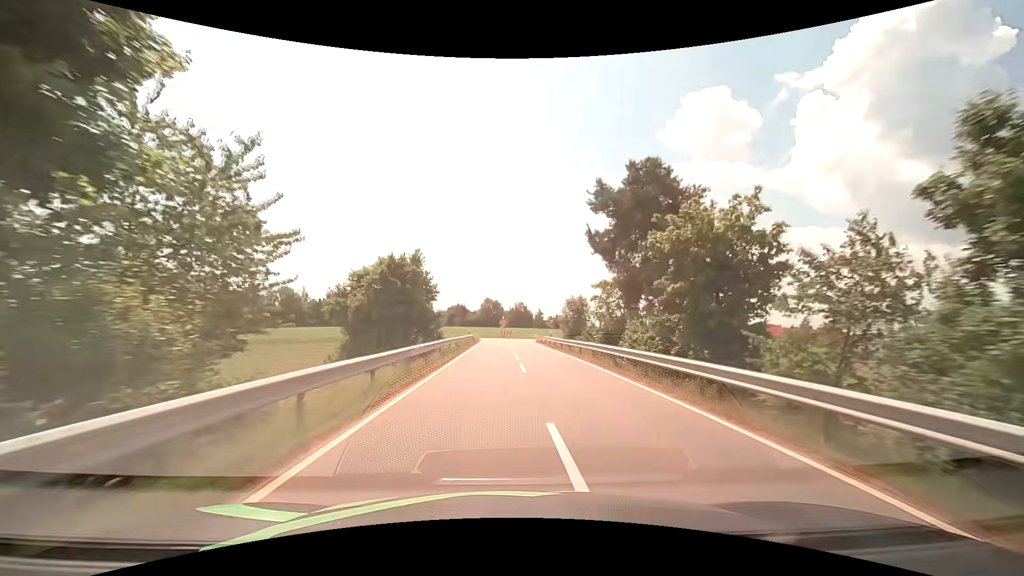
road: tertiary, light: Day
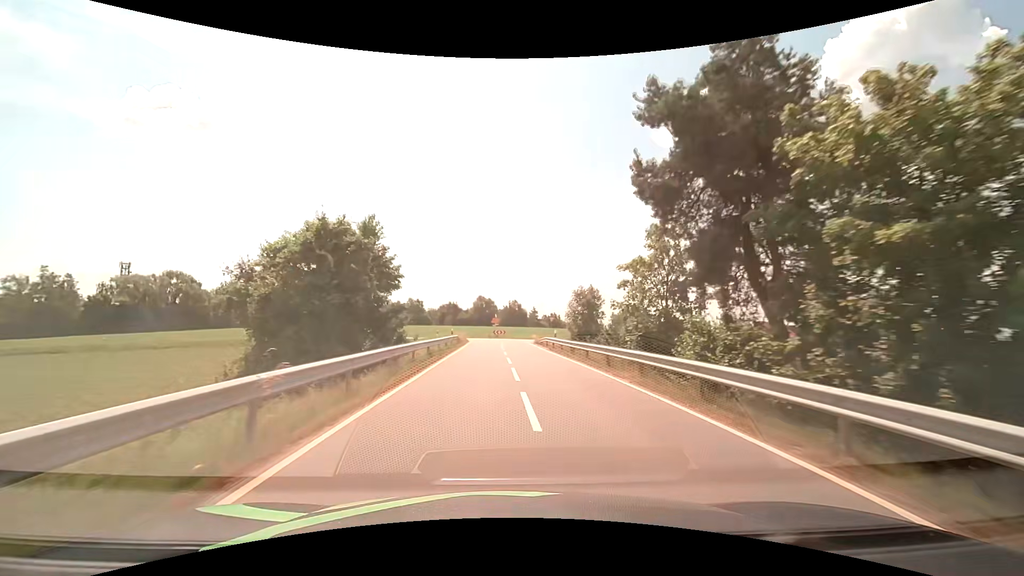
(0.0, +8.7) m; +1°
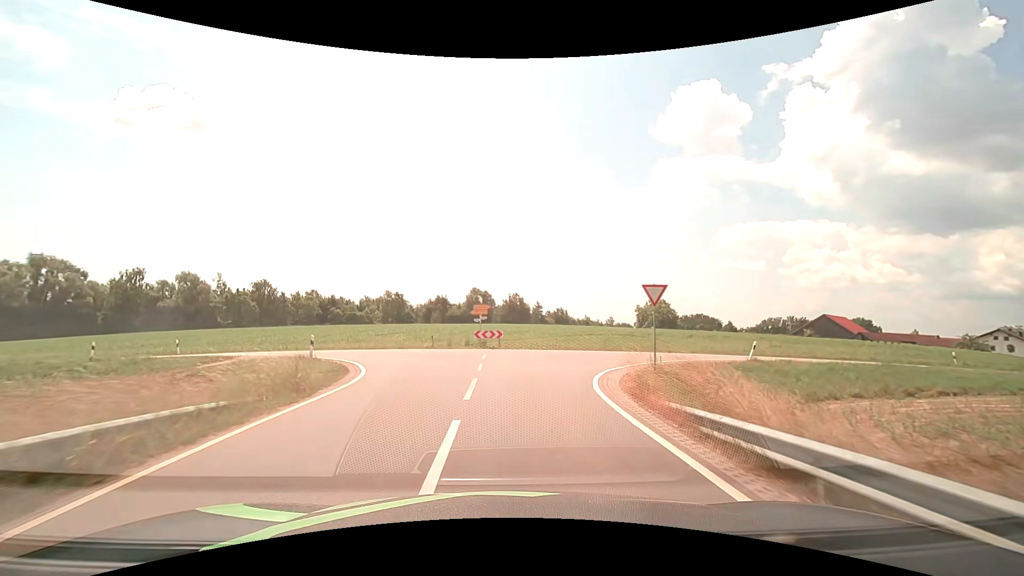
(-0.1, +39.0) m; 0°
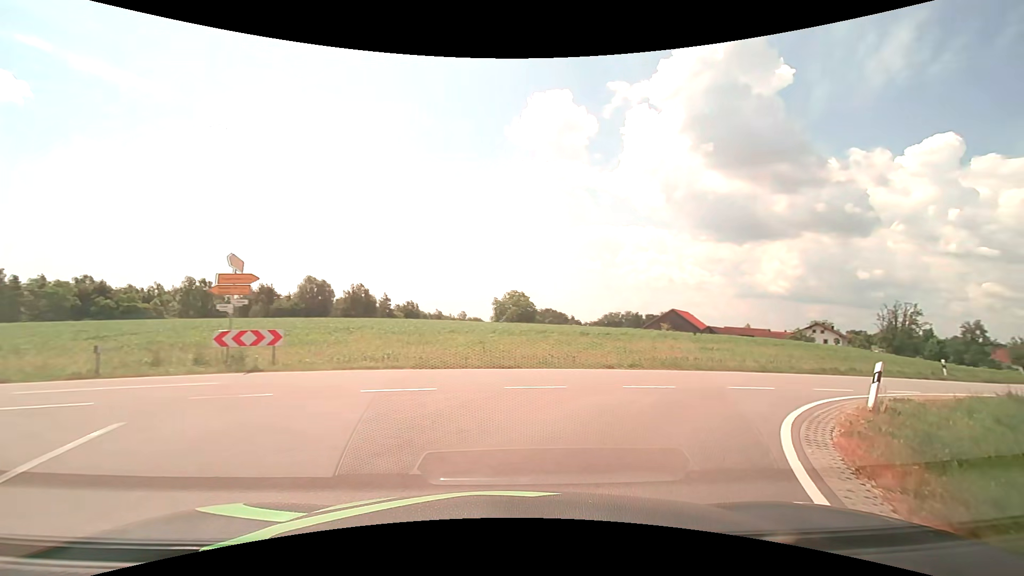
(+1.2, +16.6) m; +15°
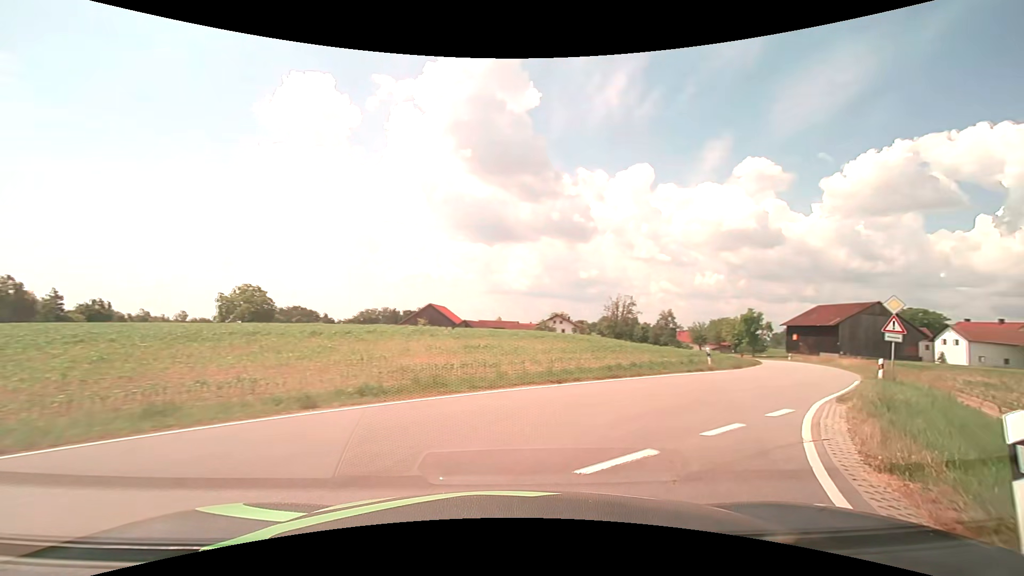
(+2.0, +8.9) m; +27°
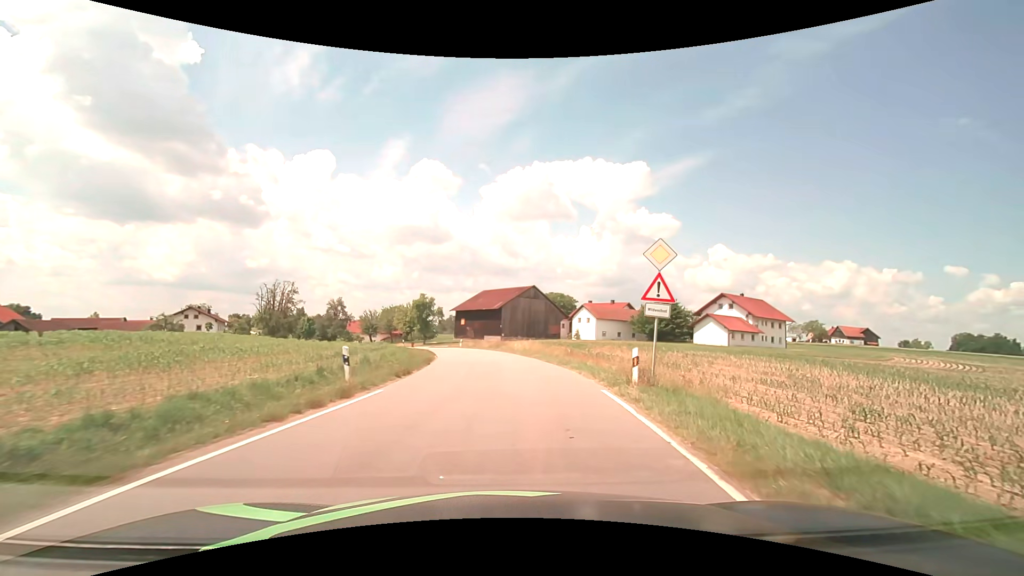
(+5.5, +13.7) m; +38°
(0, +10) (0, +20) (0, +30) (-2, +40) (-4, +50) (-7, +59) (-11, +68) (-15, +77) (-20, +86) (-25, +95) m
